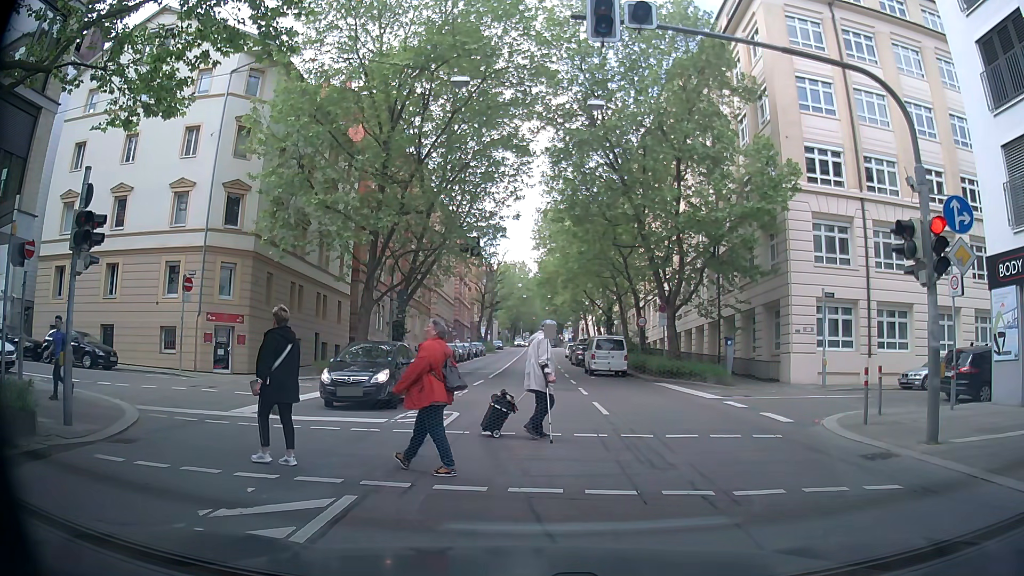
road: secondary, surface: asphalt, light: Day
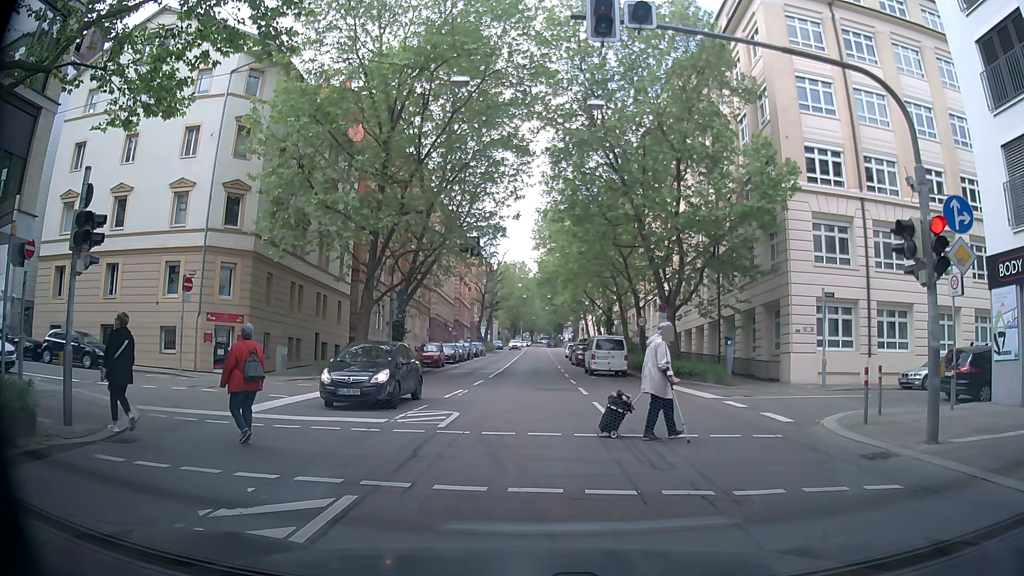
(0.0, 0.0) m; 0°
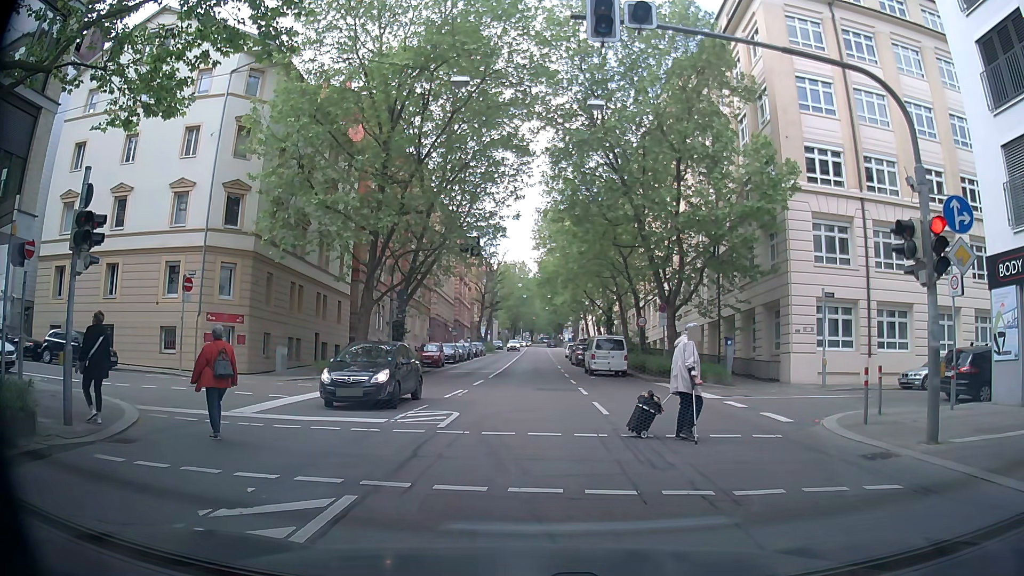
(0.0, 0.0) m; 0°
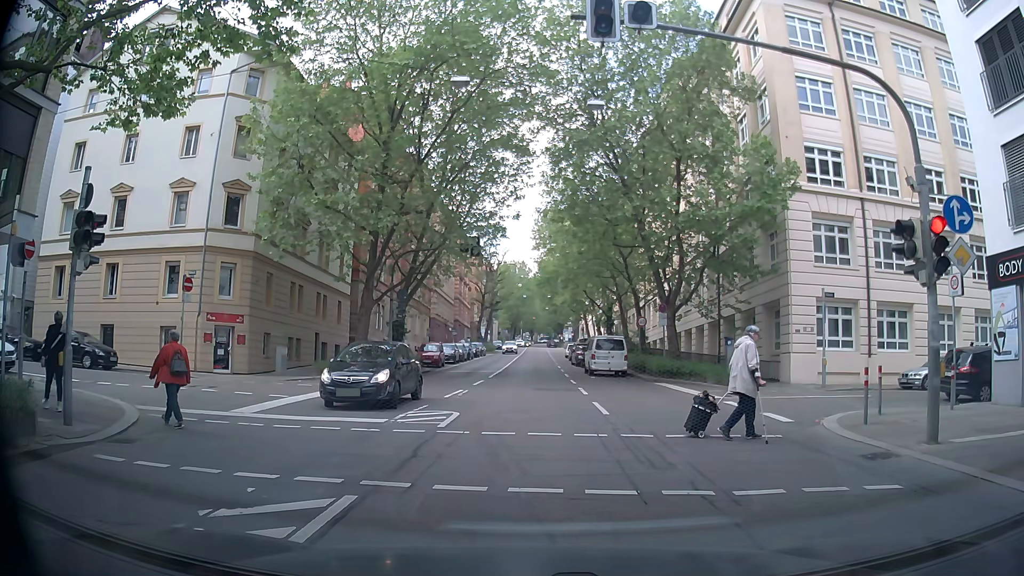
(0.0, 0.0) m; 0°
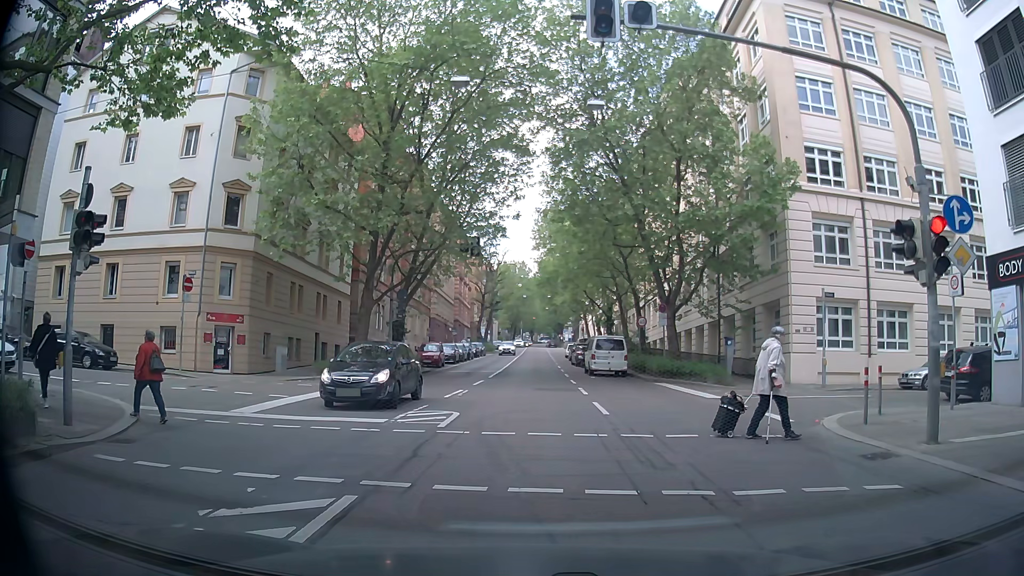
(0.0, 0.0) m; 0°
